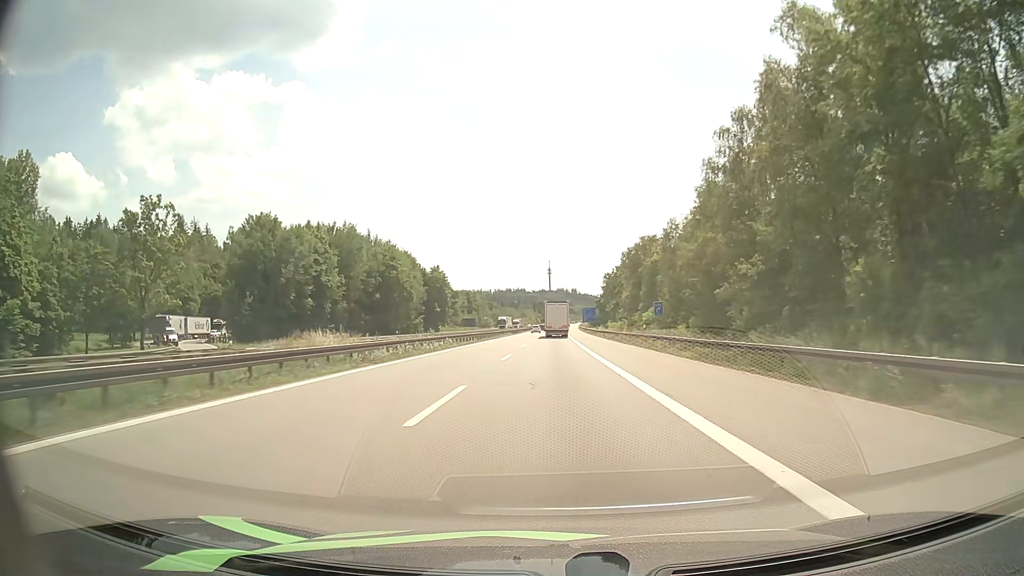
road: motorway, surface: asphalt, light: Day
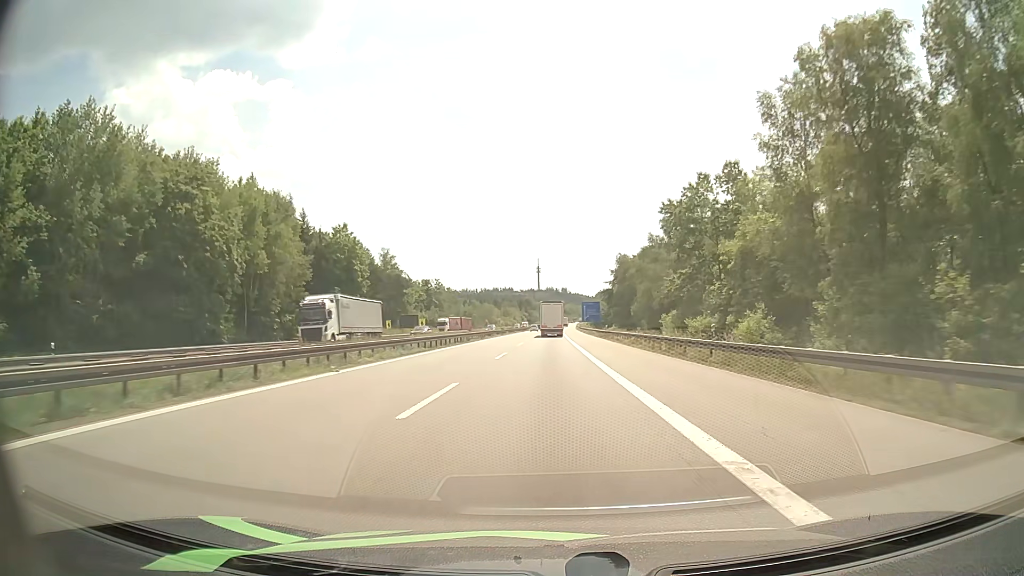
(+0.7, +71.3) m; +1°
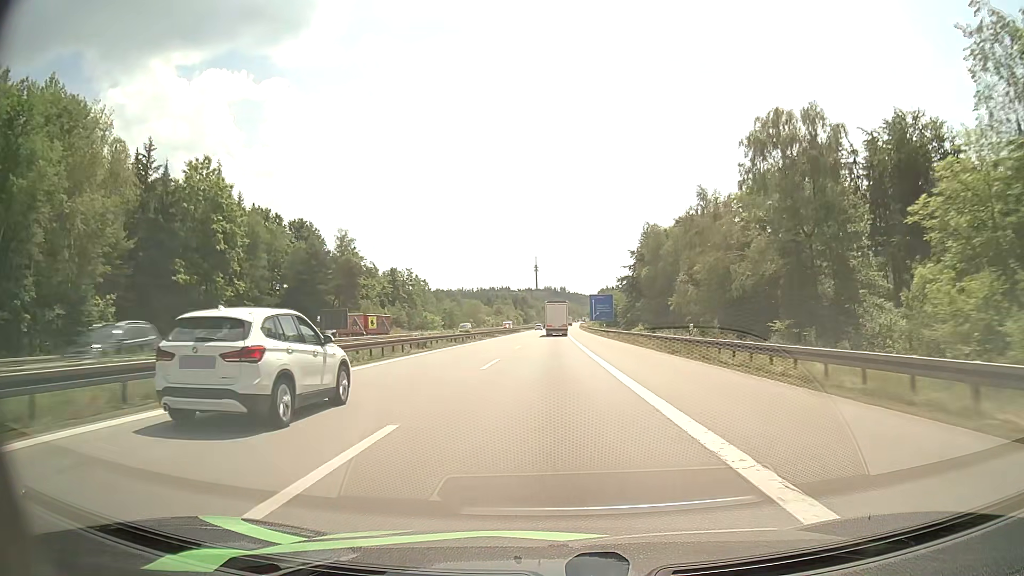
(0.0, +42.9) m; 0°
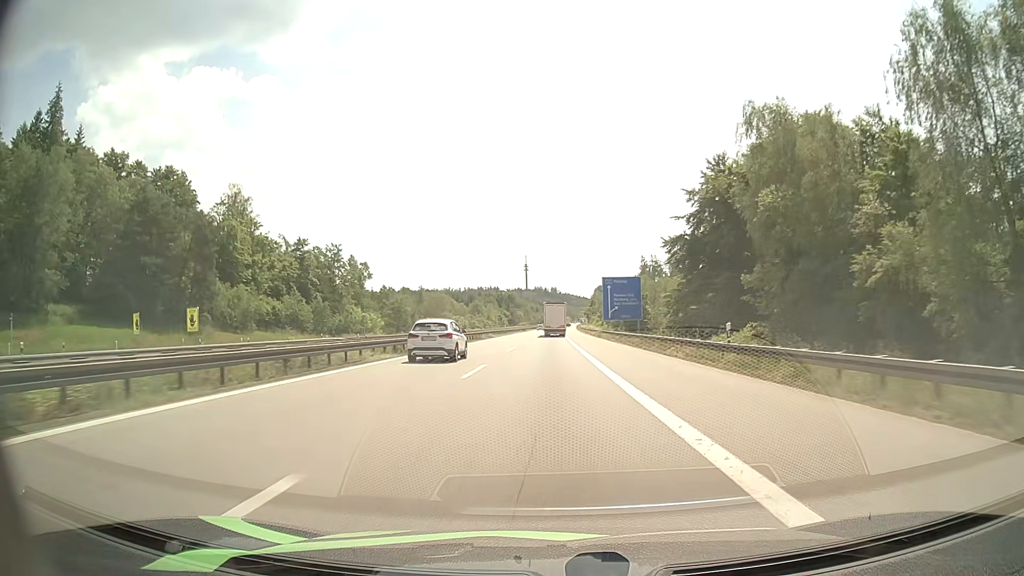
(+0.6, +57.2) m; +1°
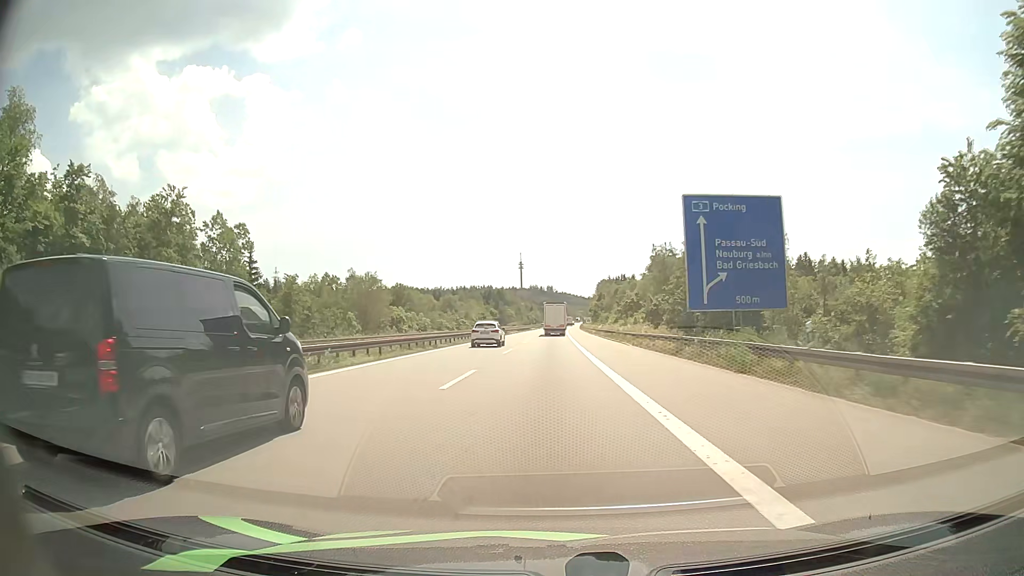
(+0.3, +57.2) m; 0°
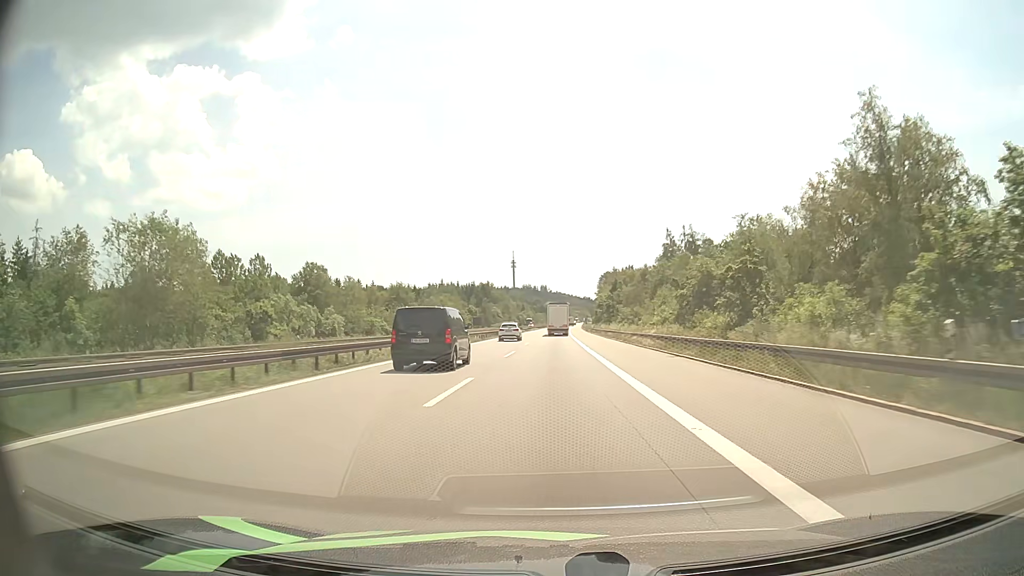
(+0.3, +57.1) m; 0°
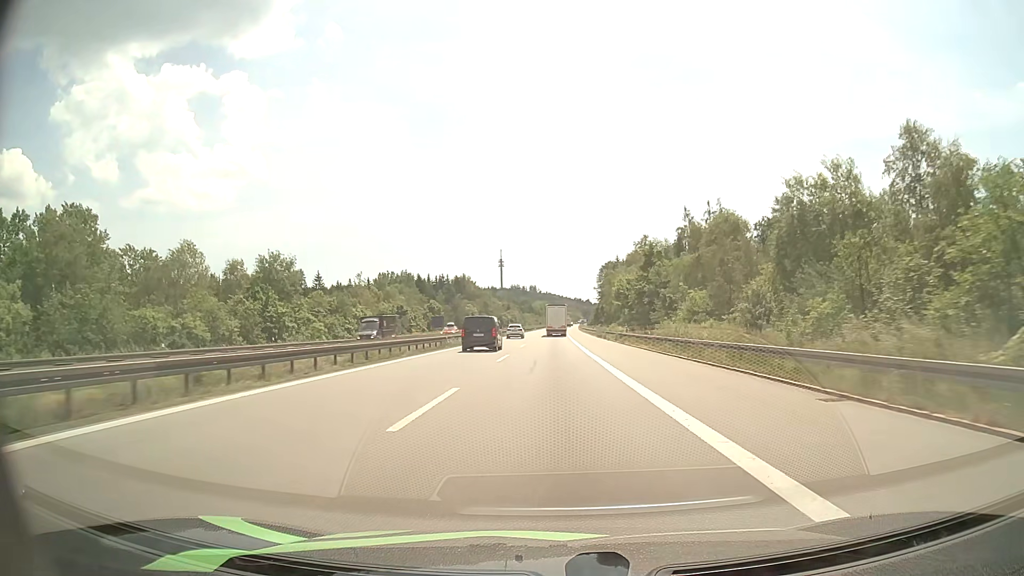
(+0.5, +56.9) m; +1°
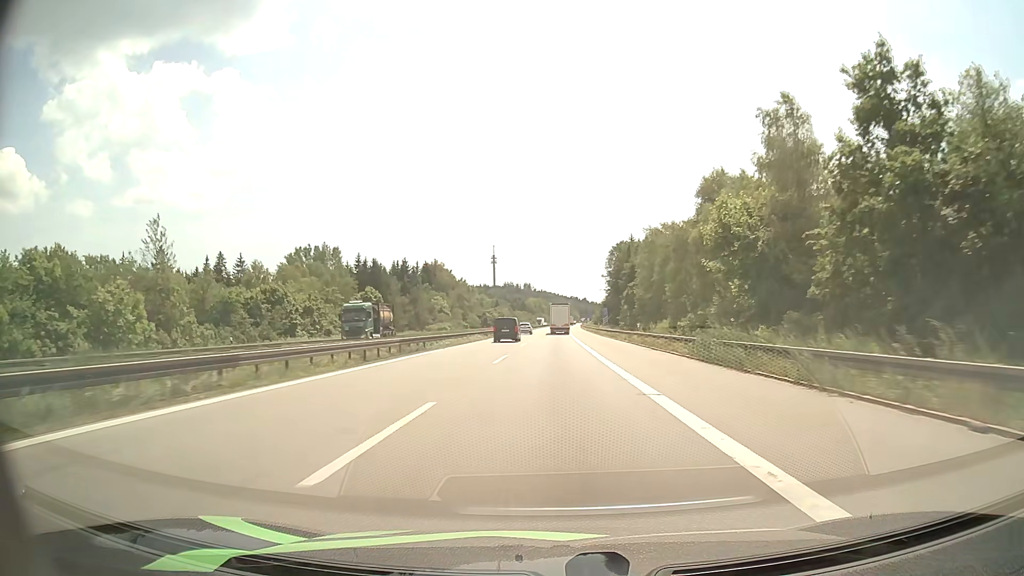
(+0.3, +56.7) m; 0°
(0, +10) (0, +20) (0, +30) (0, +40) (0, +50) (0, +60) (0, +70) (+1, +80) (+1, +90) (+1, +100) m
